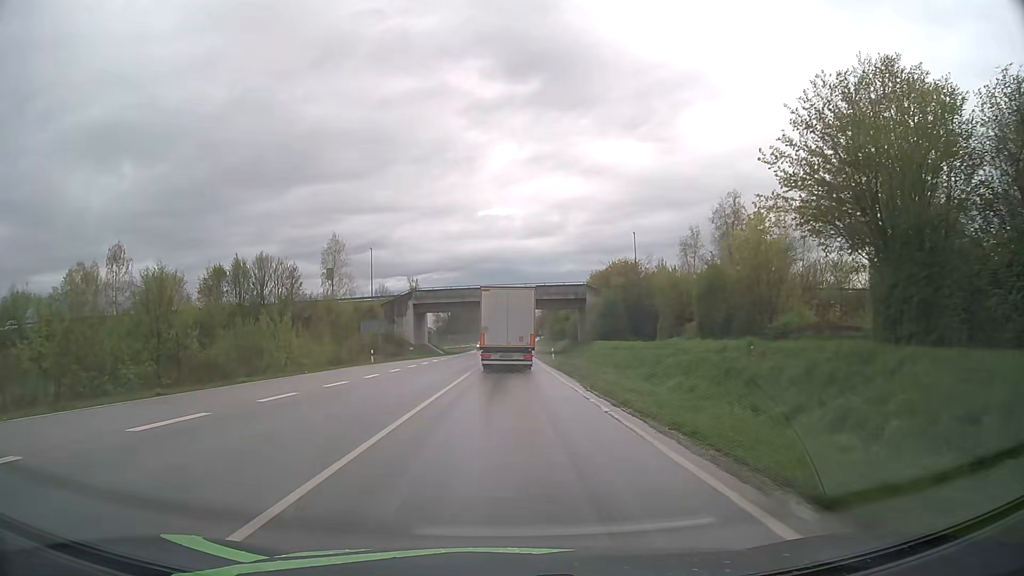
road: primary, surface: asphalt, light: Day
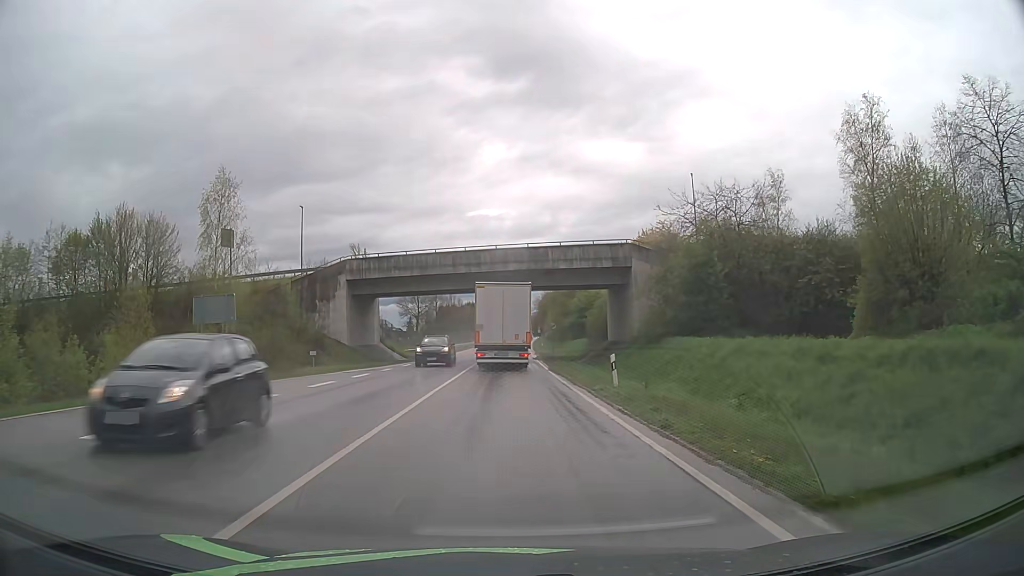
(+0.2, +31.1) m; +1°
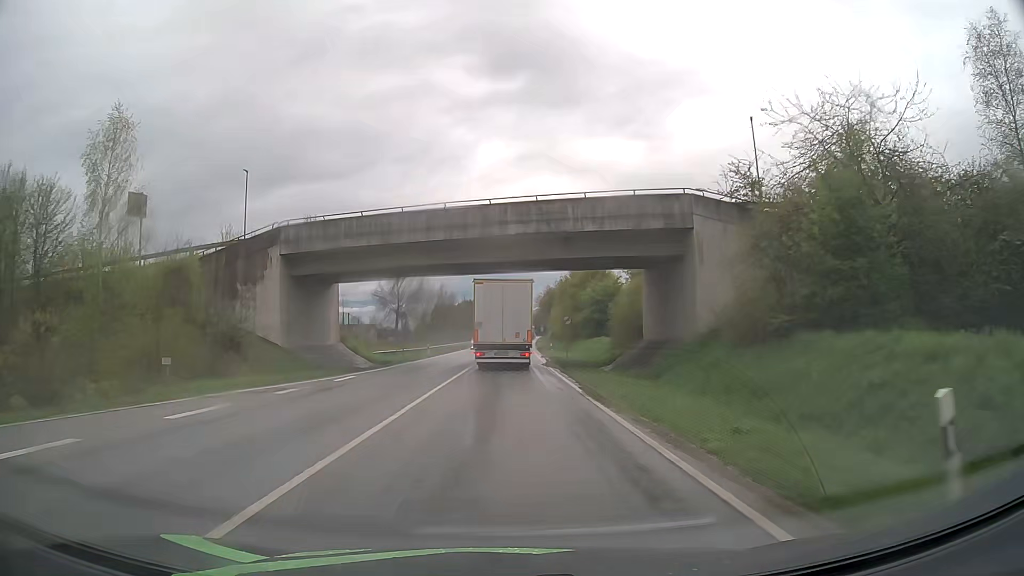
(0.0, +15.1) m; 0°
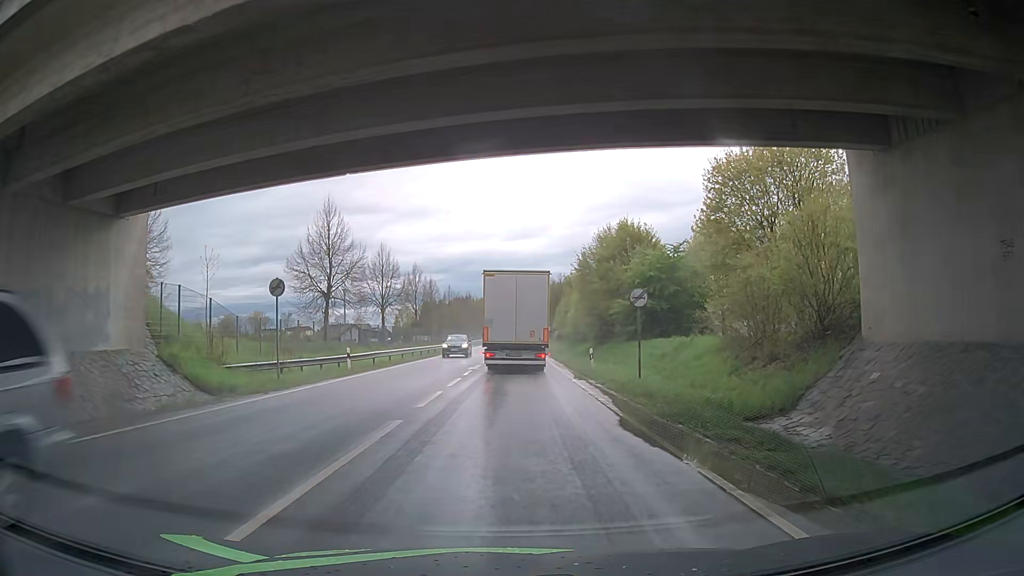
(0.0, +26.7) m; 0°
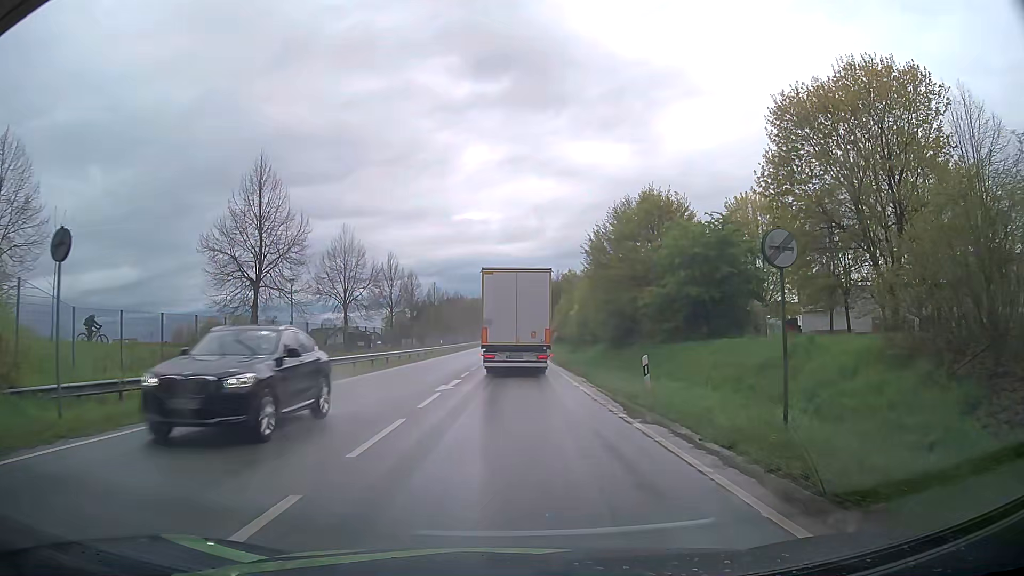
(-0.3, +11.8) m; -3°
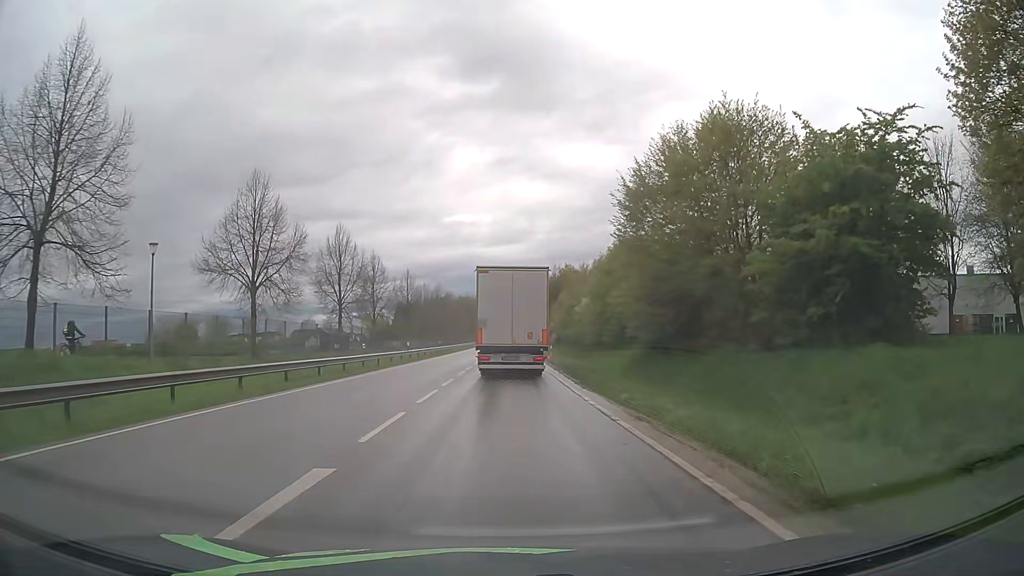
(+1.1, +16.4) m; +4°
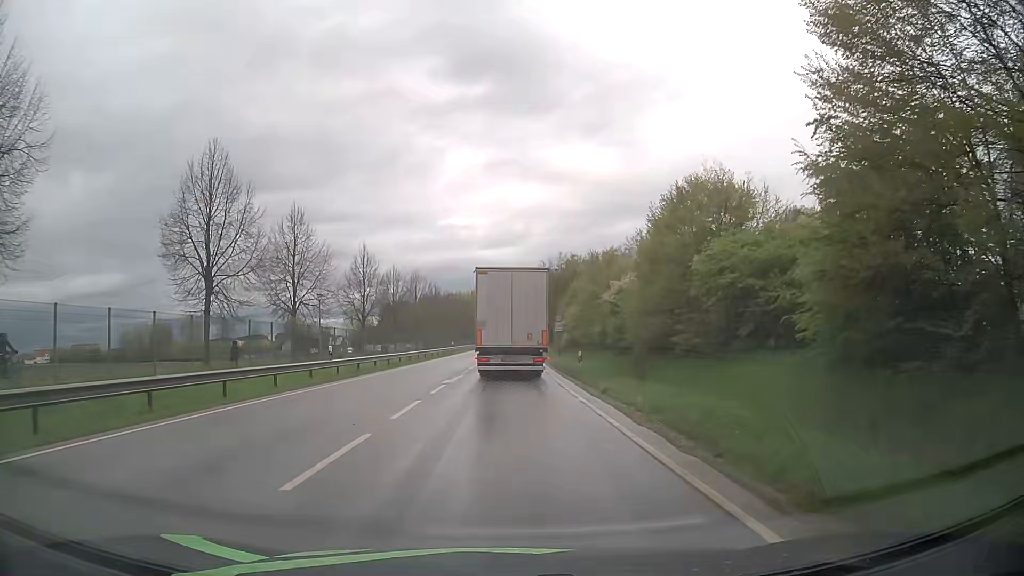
(+0.1, +20.9) m; 0°
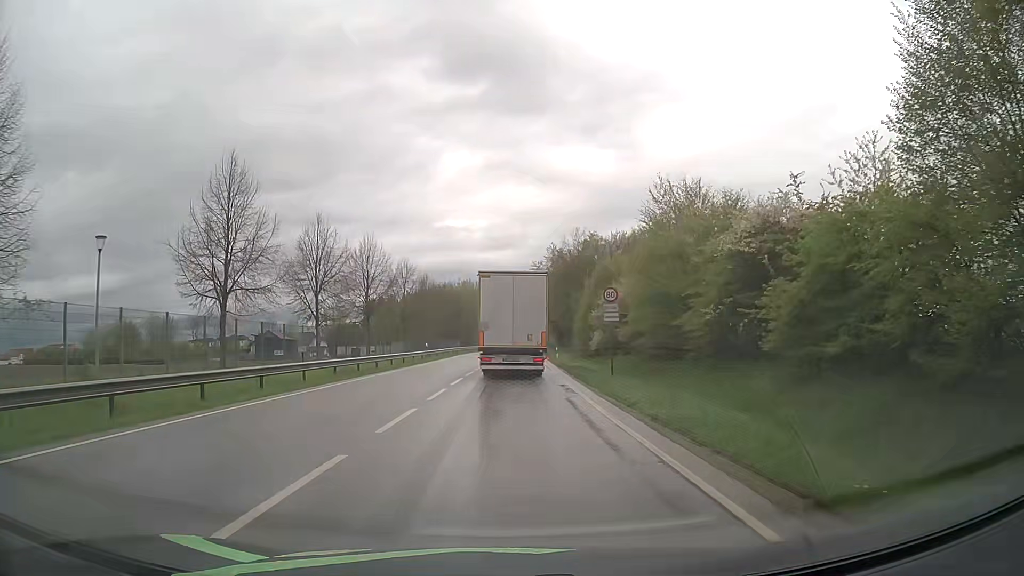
(0.0, +25.8) m; 0°
(0, +10) (0, +20) (0, +30) (0, +40) (0, +50) (+1, +60) (+1, +70) (+2, +80) (+2, +90) (+3, +100) m
